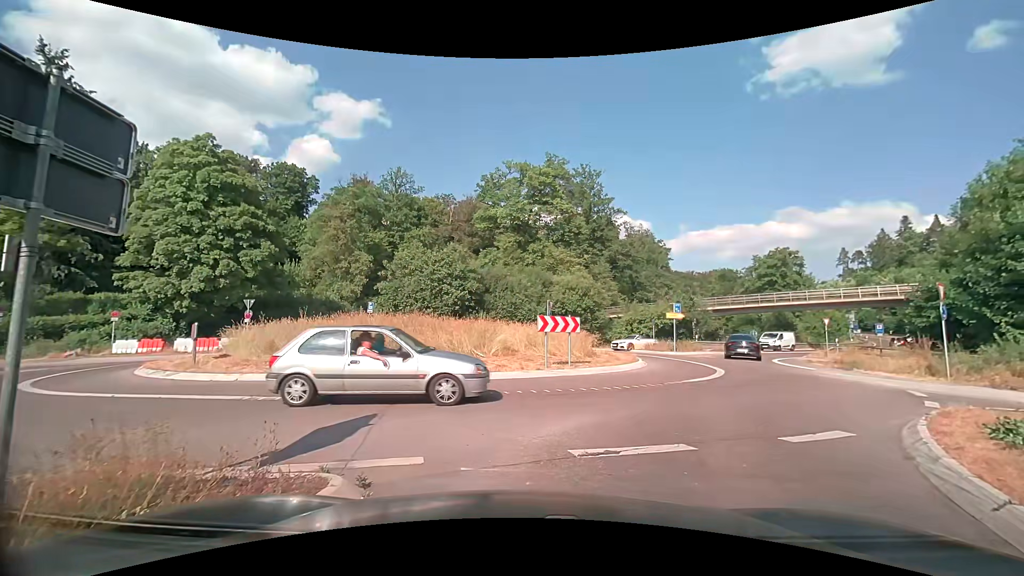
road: secondary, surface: asphalt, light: Day
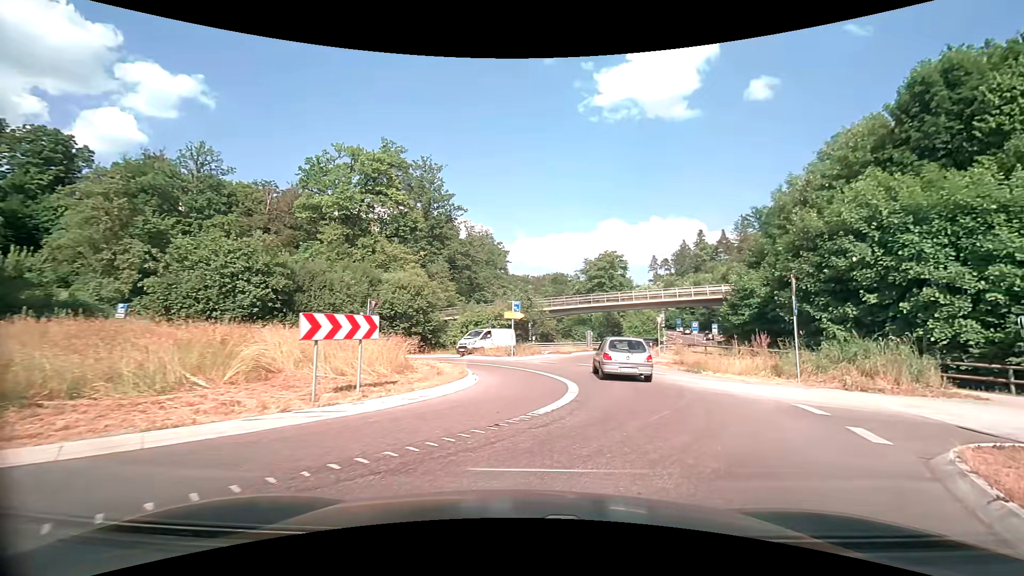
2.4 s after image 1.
(+1.0, +6.0) m; +19°
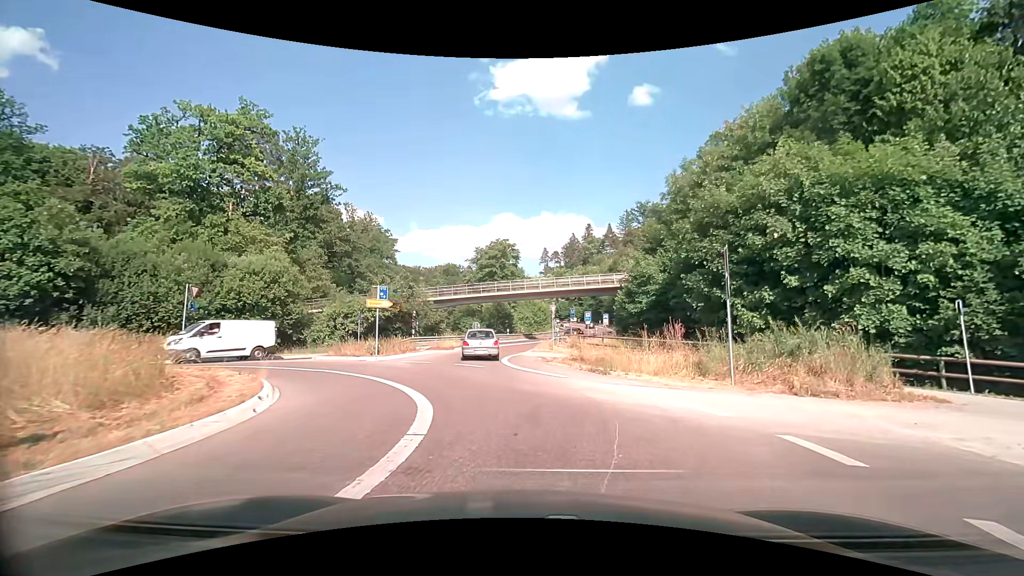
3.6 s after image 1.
(+0.7, +5.5) m; +12°
